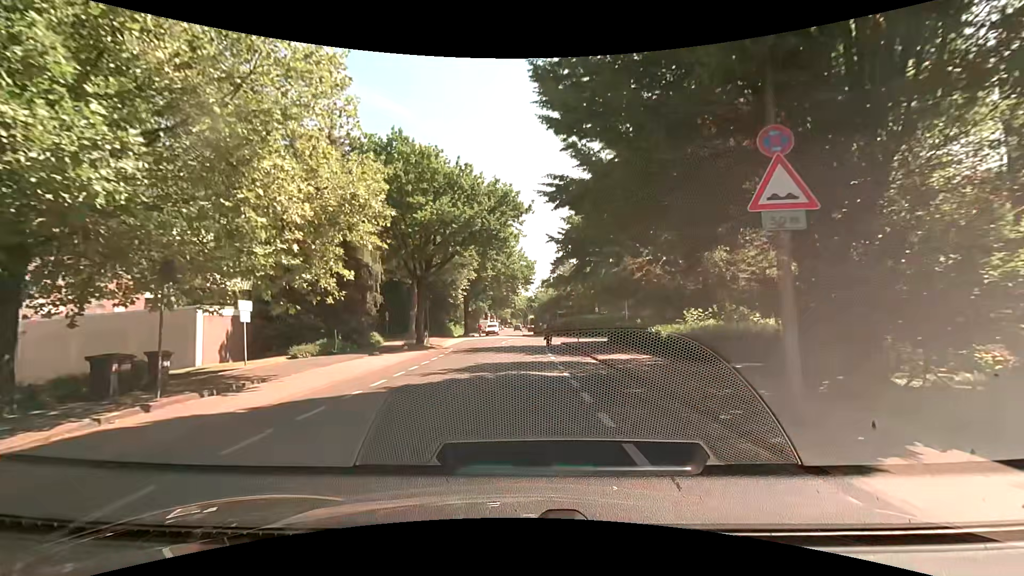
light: Day
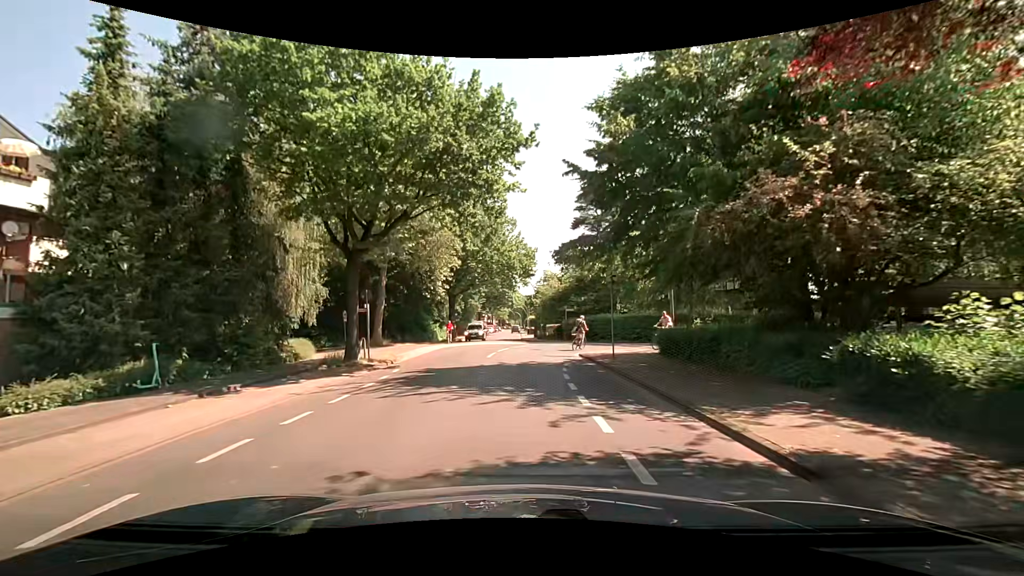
(-0.1, +11.9) m; -3°
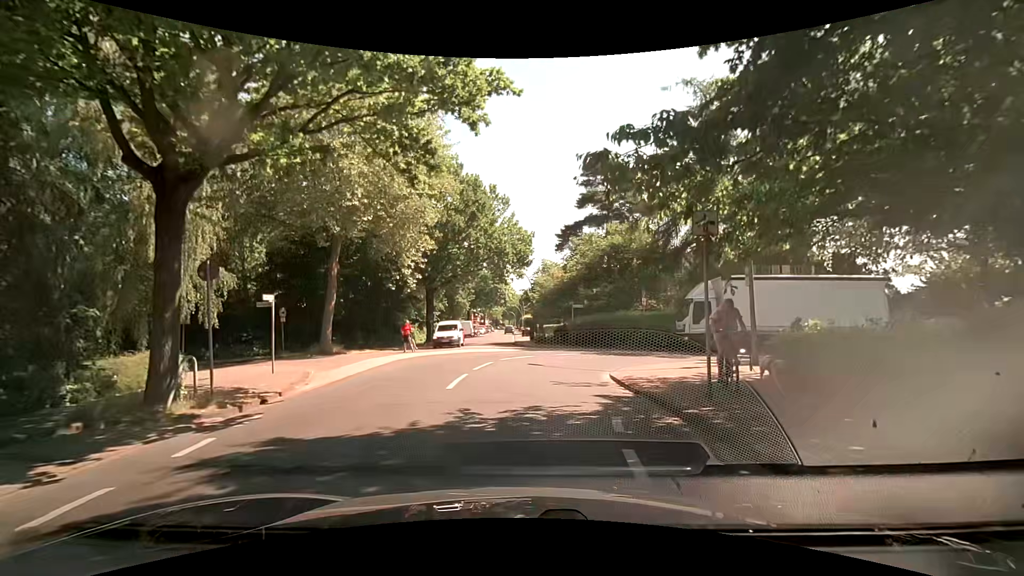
(+0.5, +9.5) m; +2°
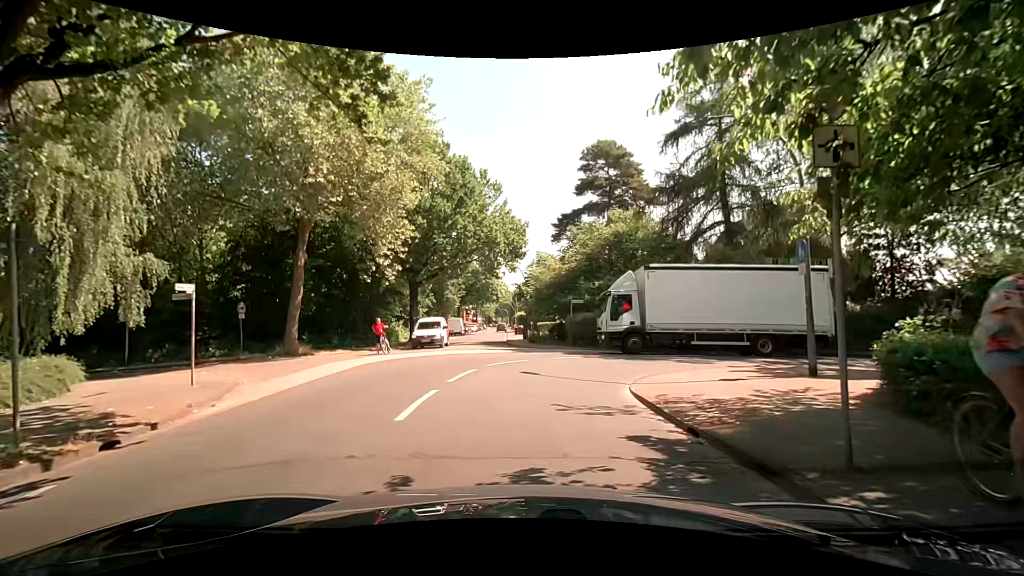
(+0.1, +3.6) m; +2°
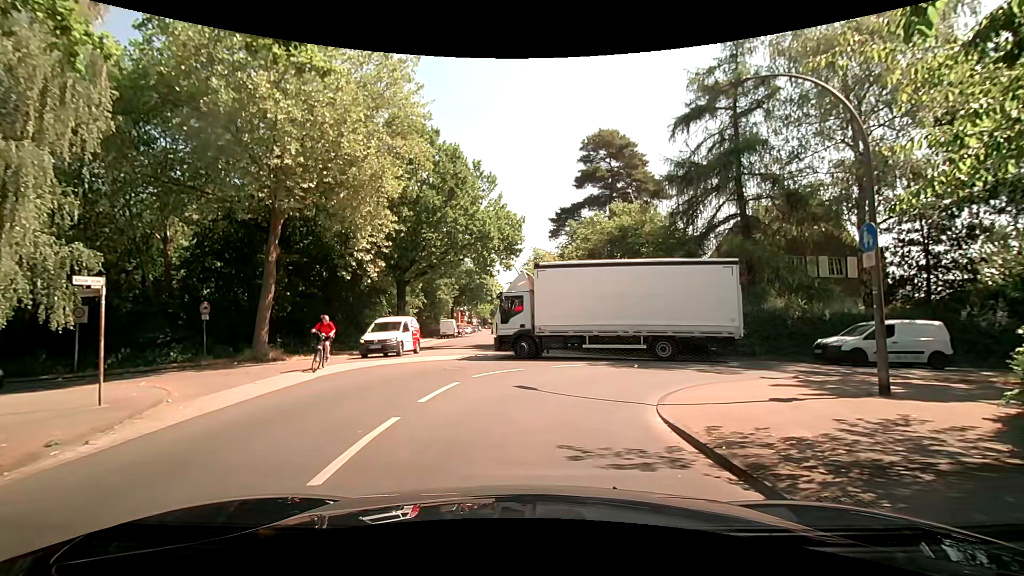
(0.0, +2.5) m; +1°
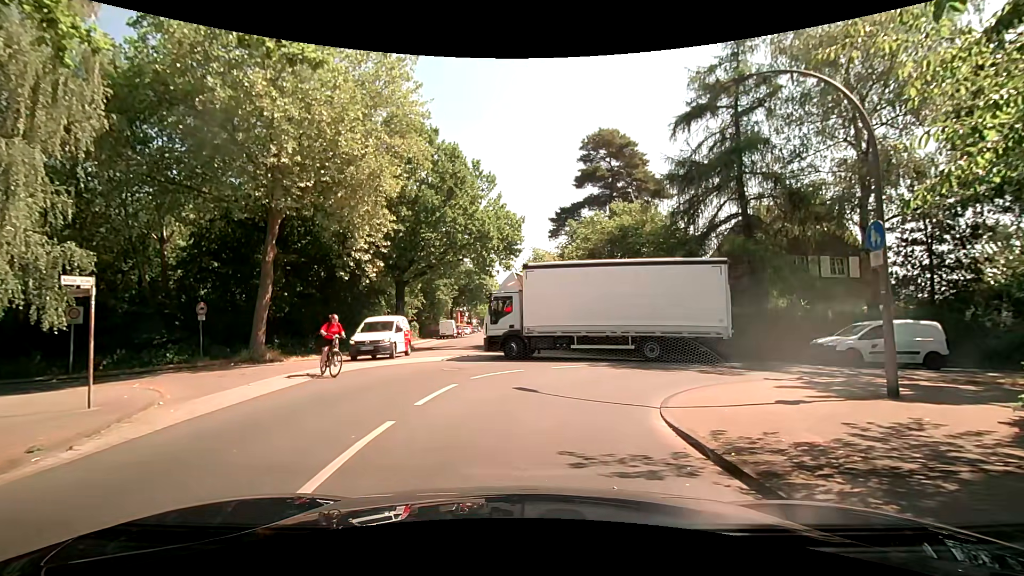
(0.0, +0.2) m; 0°
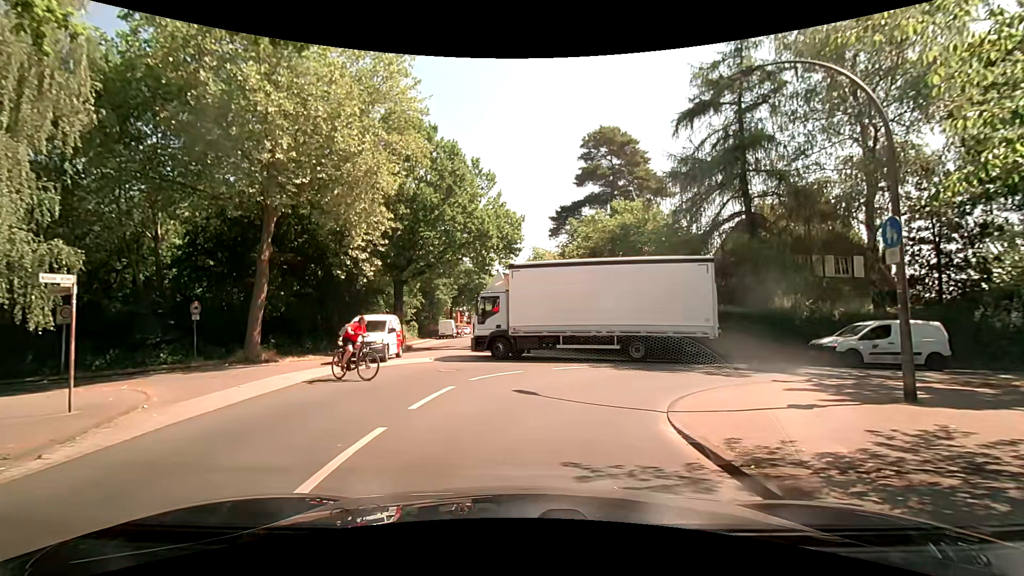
(0.0, +0.4) m; 0°
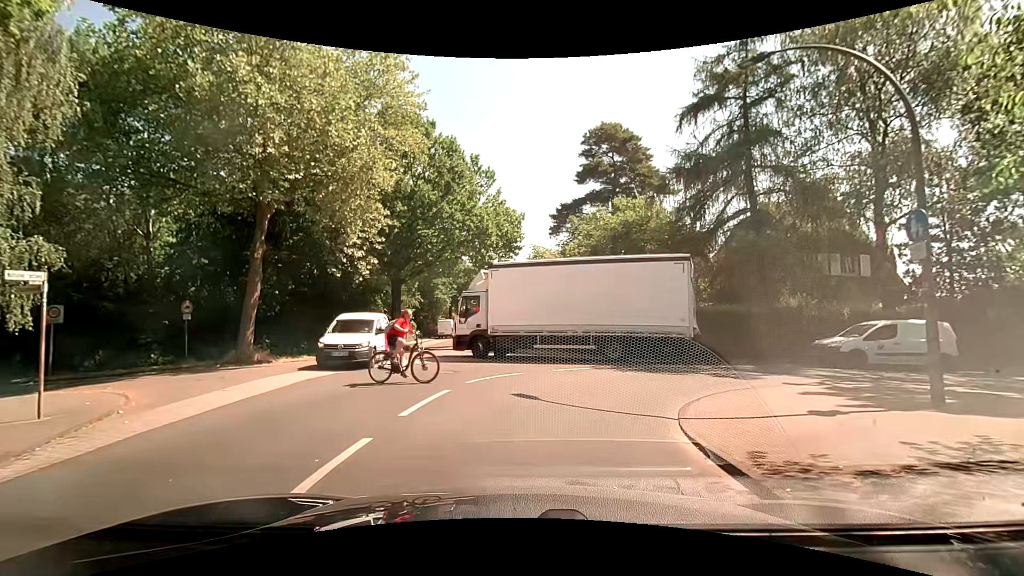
(0.0, +0.6) m; 0°
